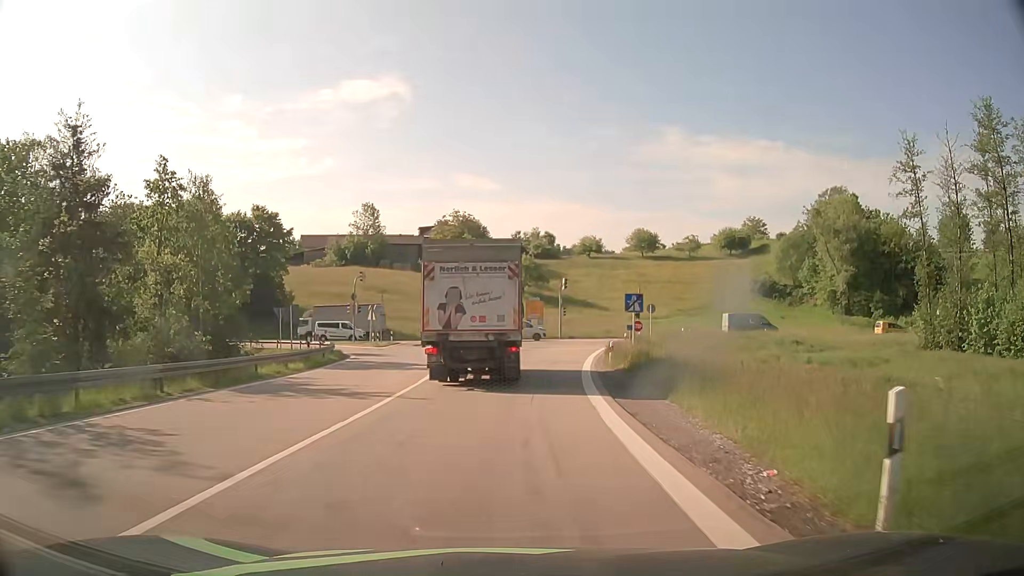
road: motorway_link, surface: asphalt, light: Day
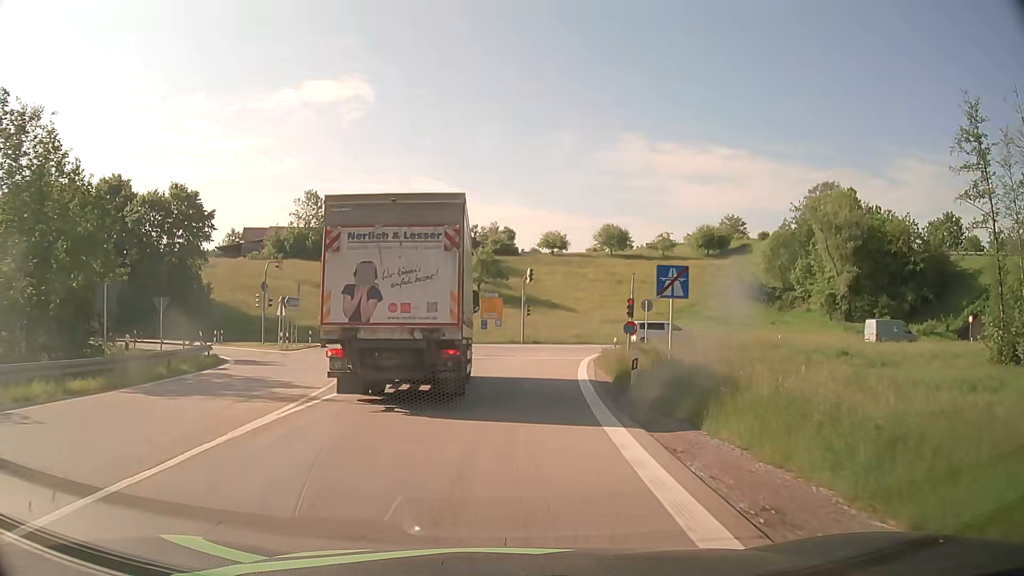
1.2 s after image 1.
(+0.6, +13.2) m; +4°
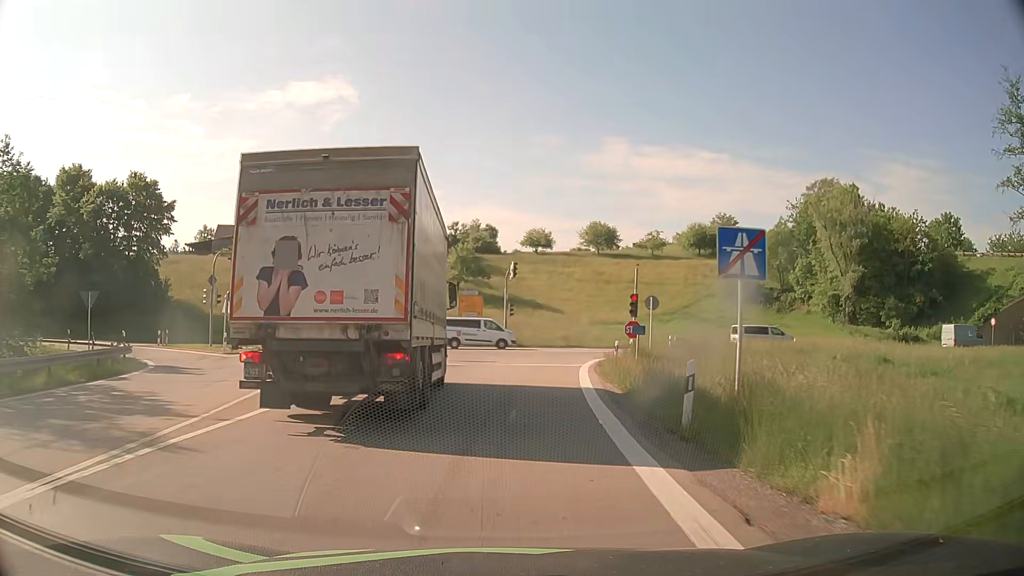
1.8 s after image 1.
(+0.1, +6.1) m; +2°
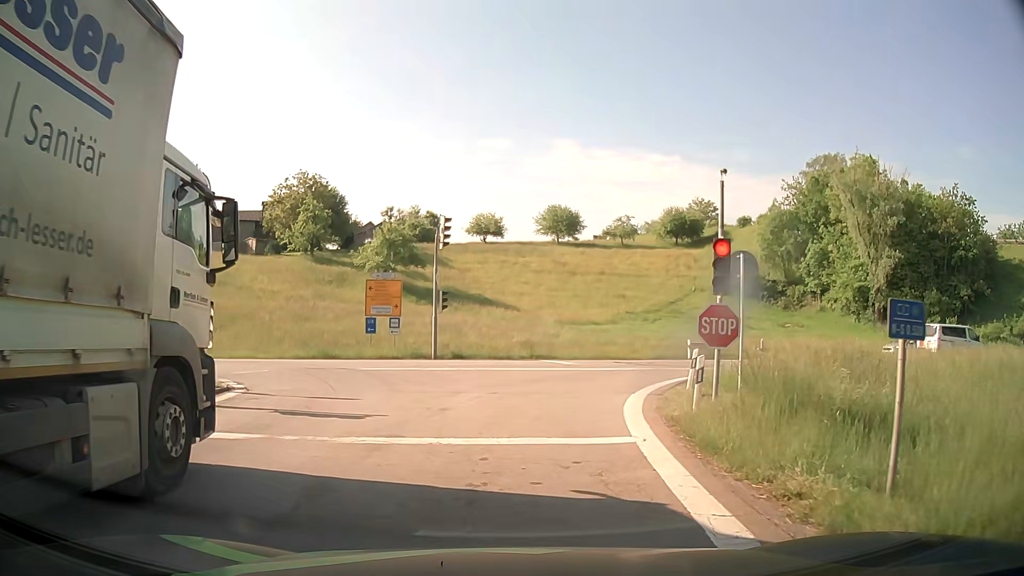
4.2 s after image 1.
(+0.9, +19.1) m; +4°
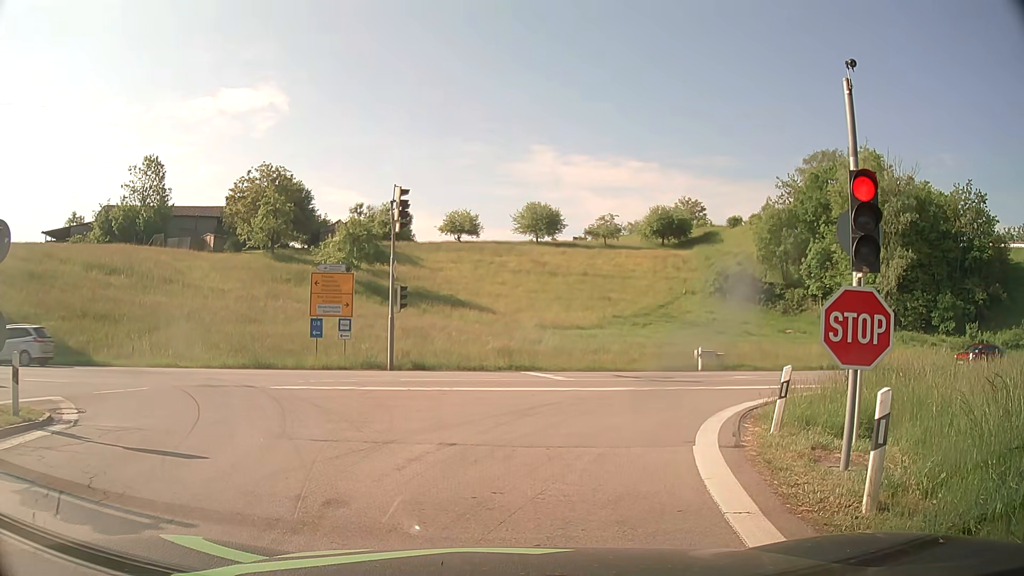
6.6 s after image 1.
(+0.1, +6.0) m; +2°
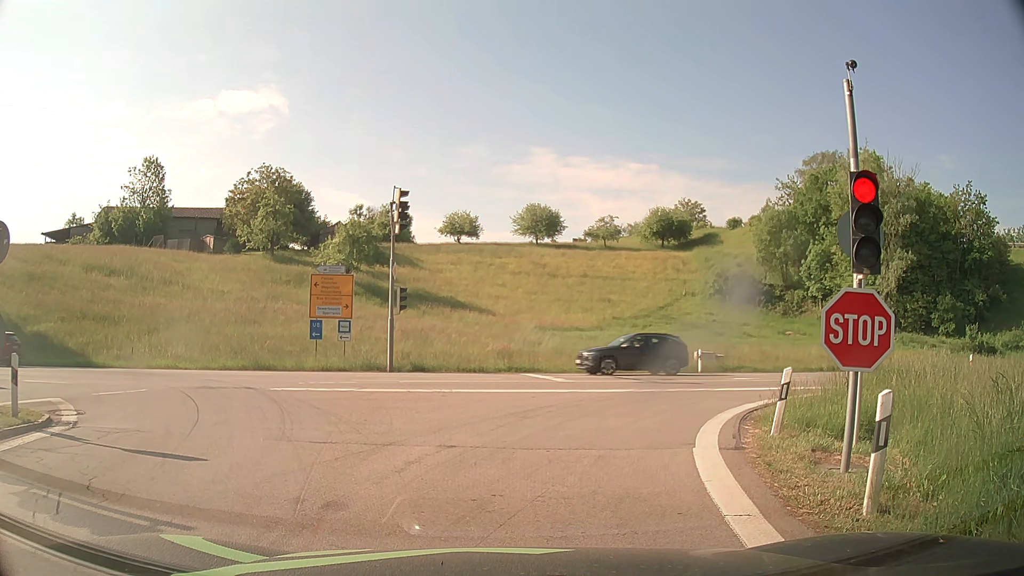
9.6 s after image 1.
(0.0, +0.1) m; 0°
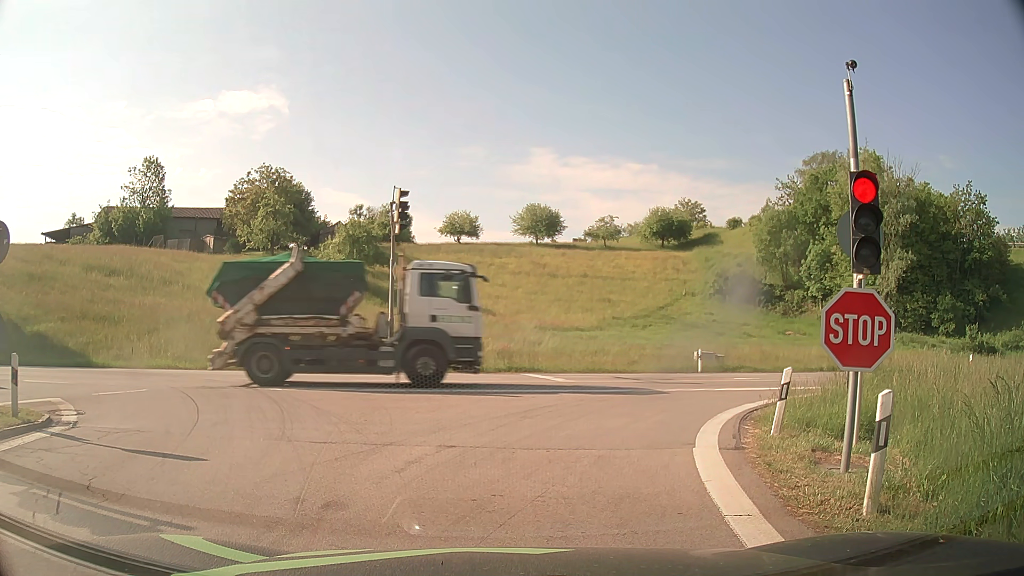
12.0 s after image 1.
(0.0, 0.0) m; 0°
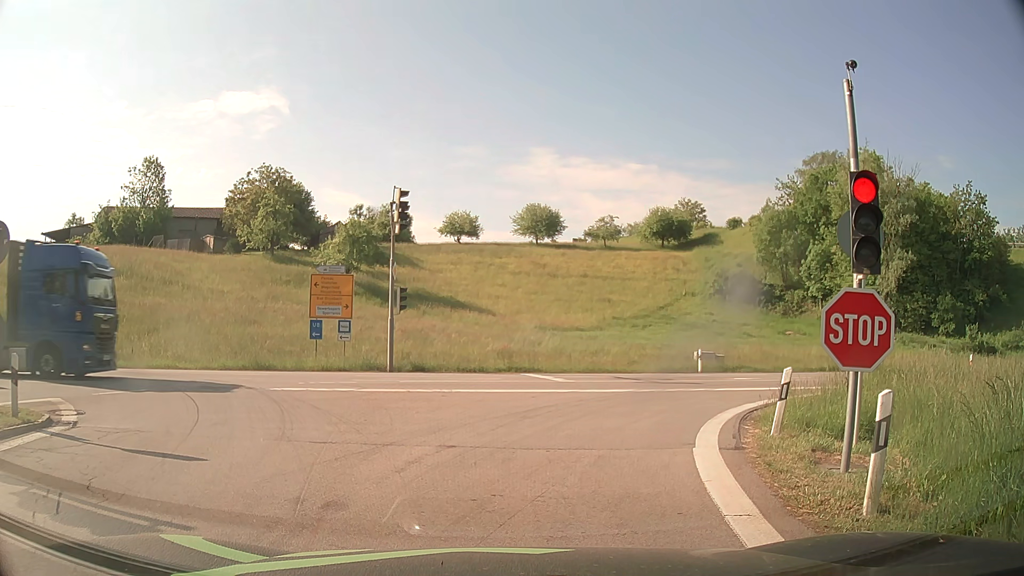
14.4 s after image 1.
(0.0, 0.0) m; 0°
(+1, +10) (+5, +19) (+14, +24) (+24, +26) (+33, +28) (+43, +30) (+53, +32) (+63, +35) (+72, +38) (+82, +41) m
